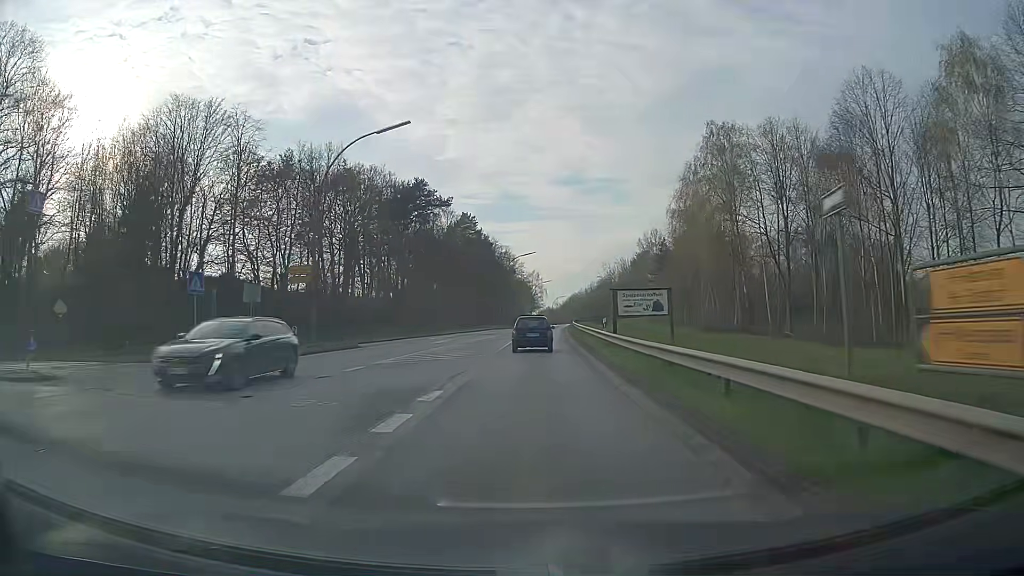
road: secondary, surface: asphalt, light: Day
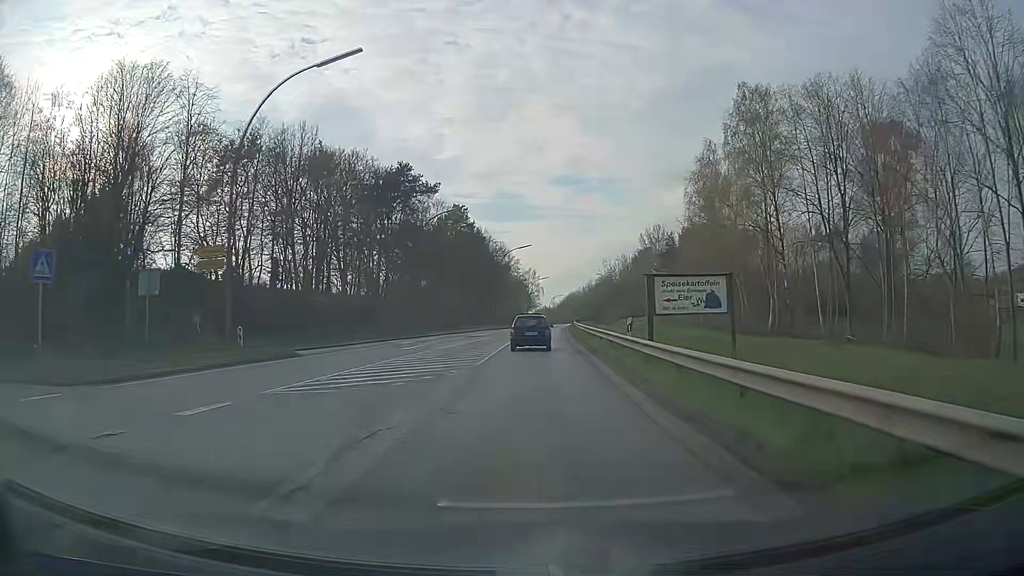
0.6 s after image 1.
(0.0, +8.7) m; 0°
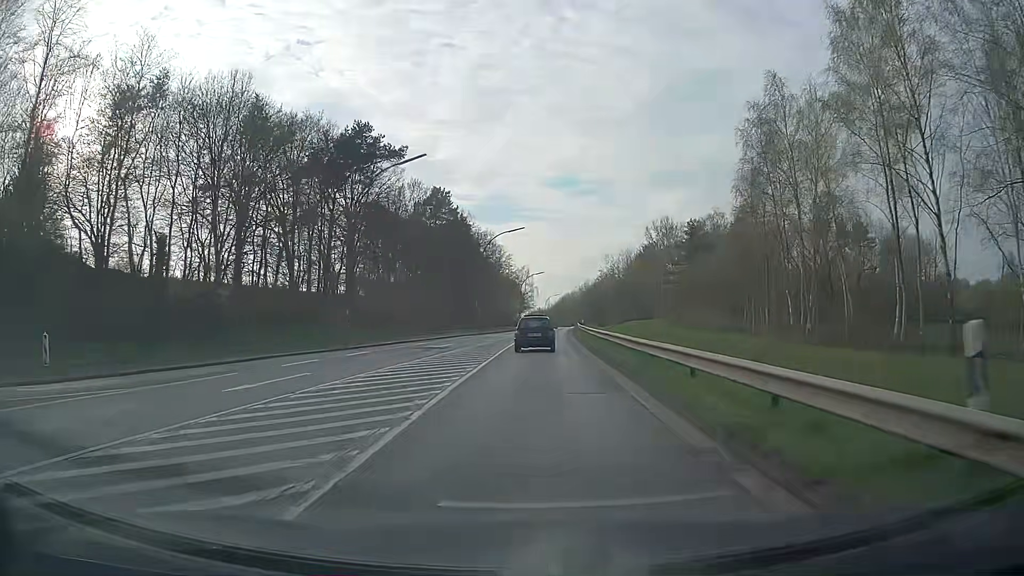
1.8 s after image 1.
(+0.1, +17.2) m; +1°
